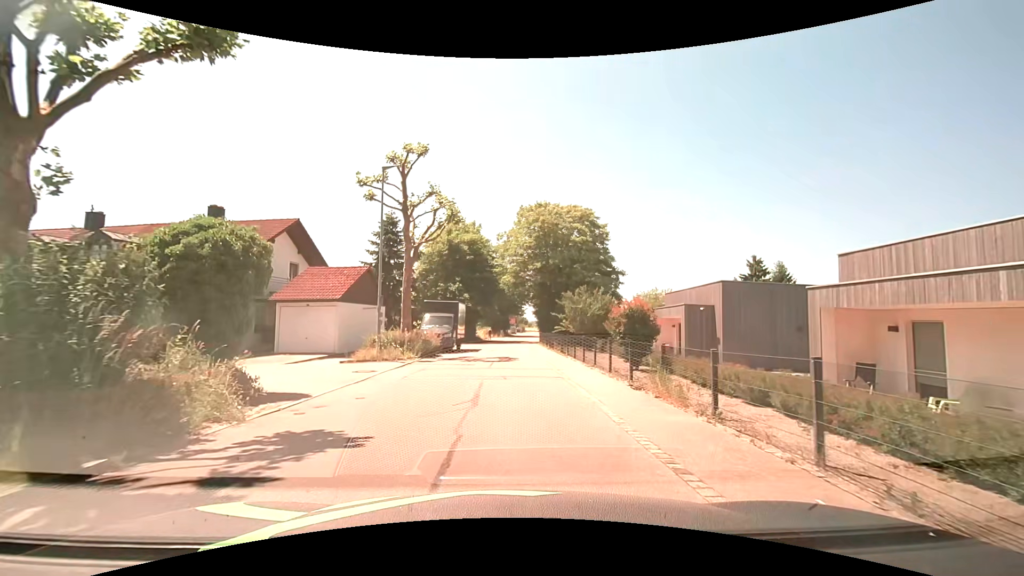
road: residential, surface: asphalt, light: Day
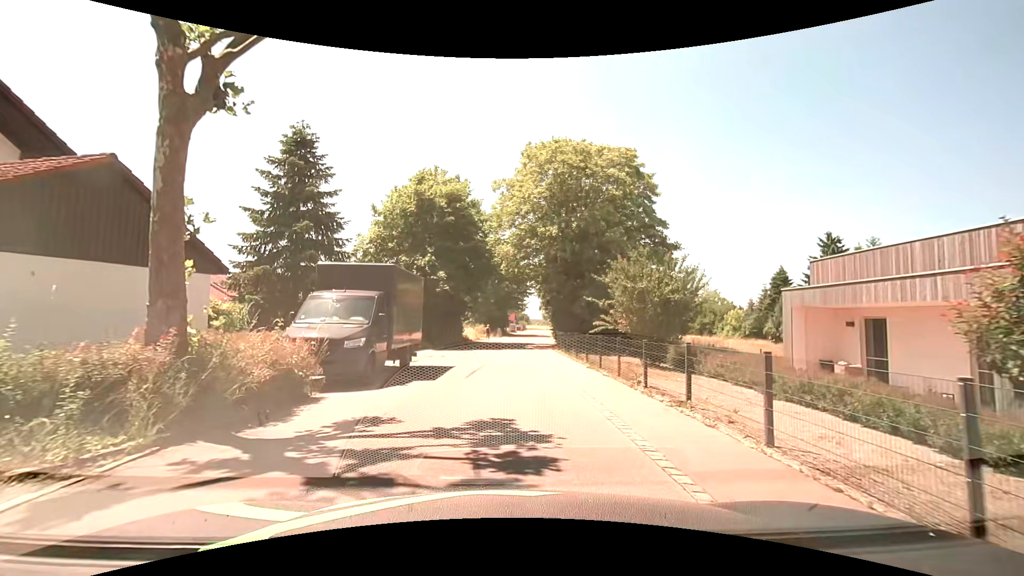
(0.0, +16.9) m; 0°
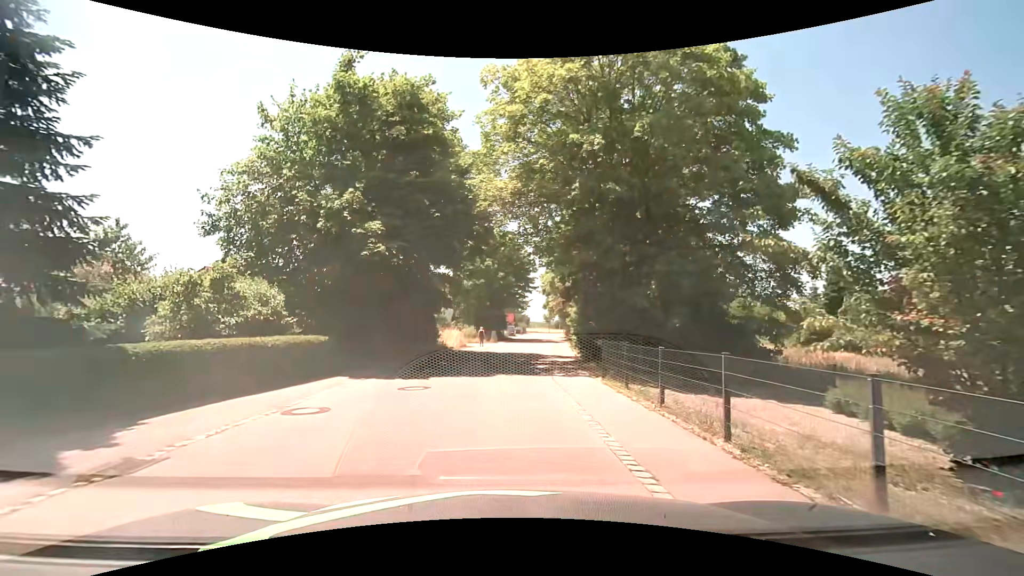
(+0.2, +14.7) m; 0°
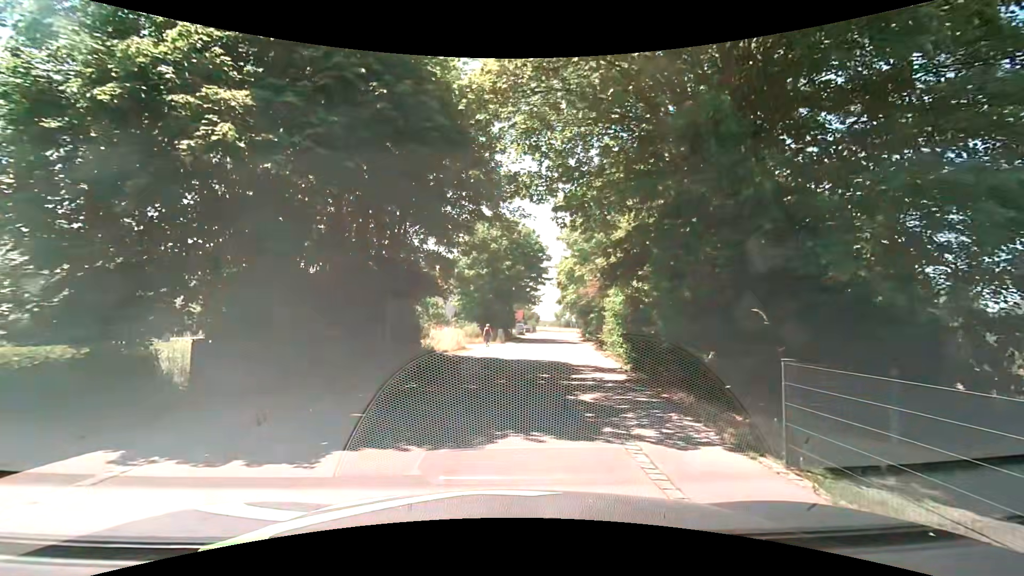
(-0.1, +8.7) m; -1°
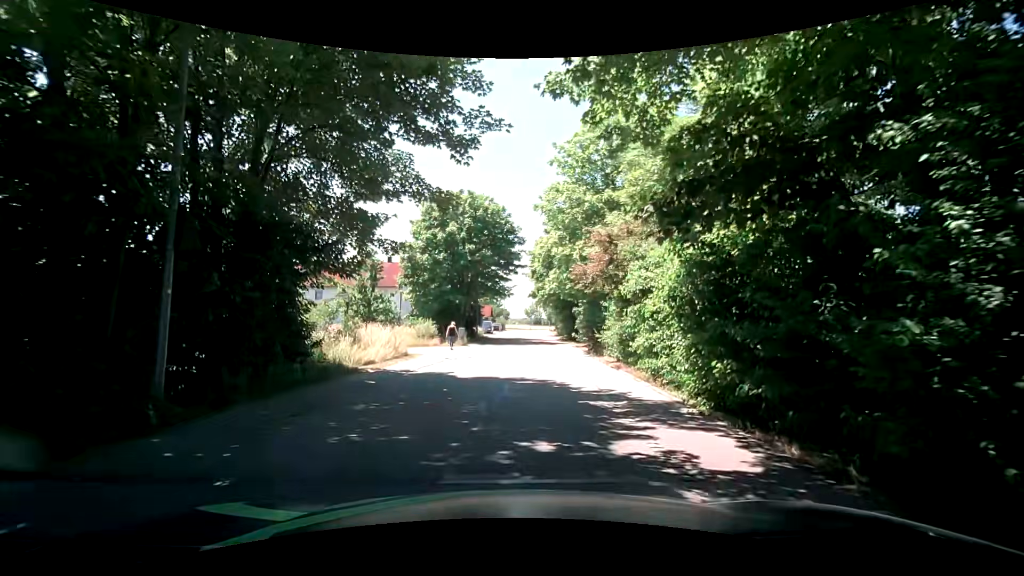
(+0.3, +9.1) m; +4°
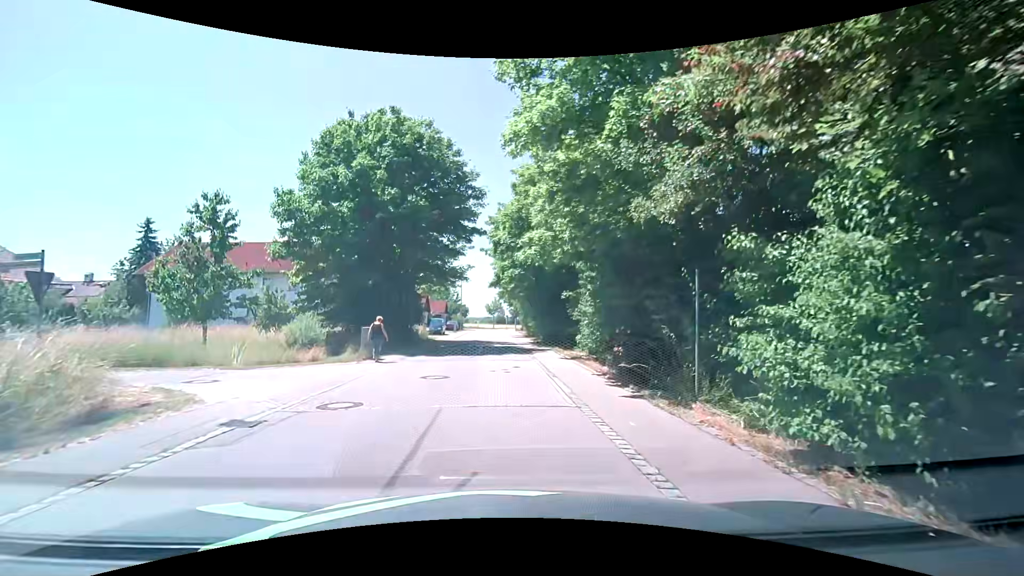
(+0.4, +14.9) m; +3°
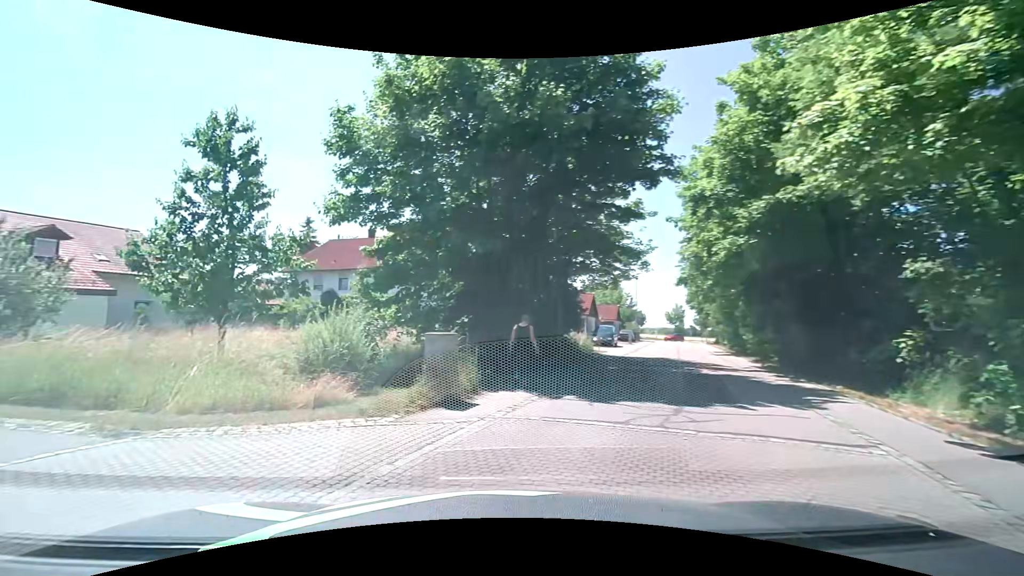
(-0.5, +11.5) m; -20°
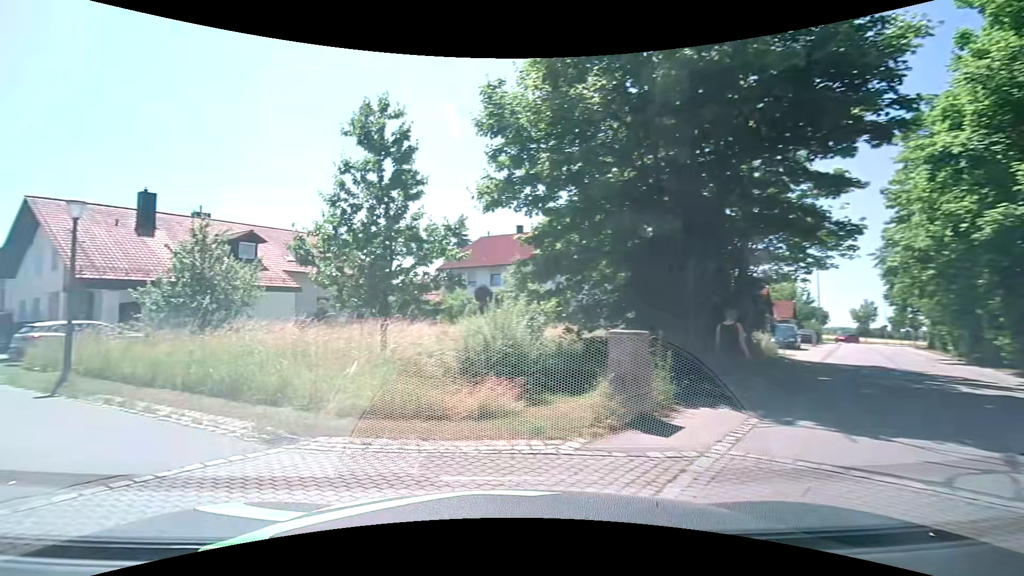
(-0.2, +2.0) m; -14°
